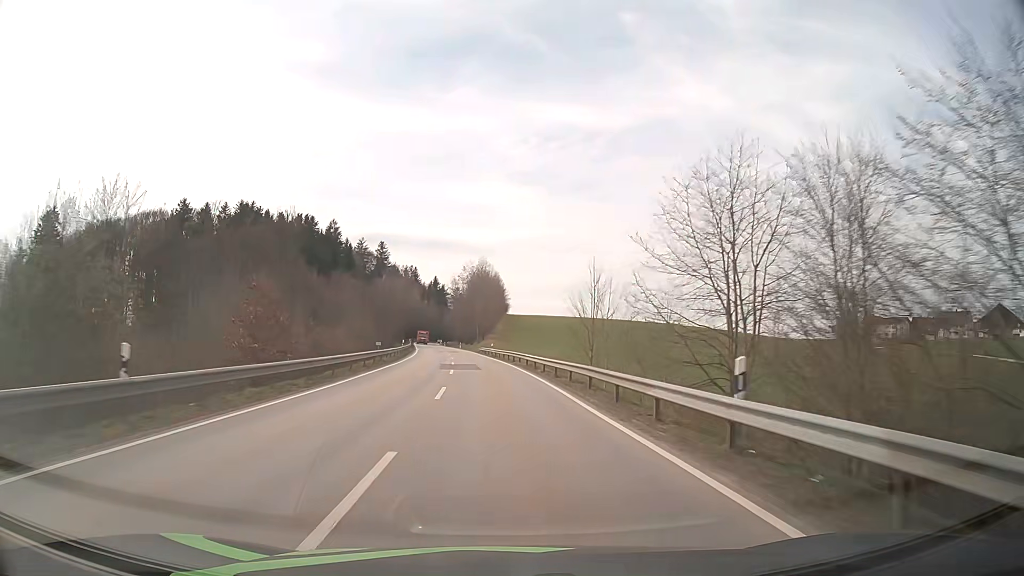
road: secondary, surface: asphalt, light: Day
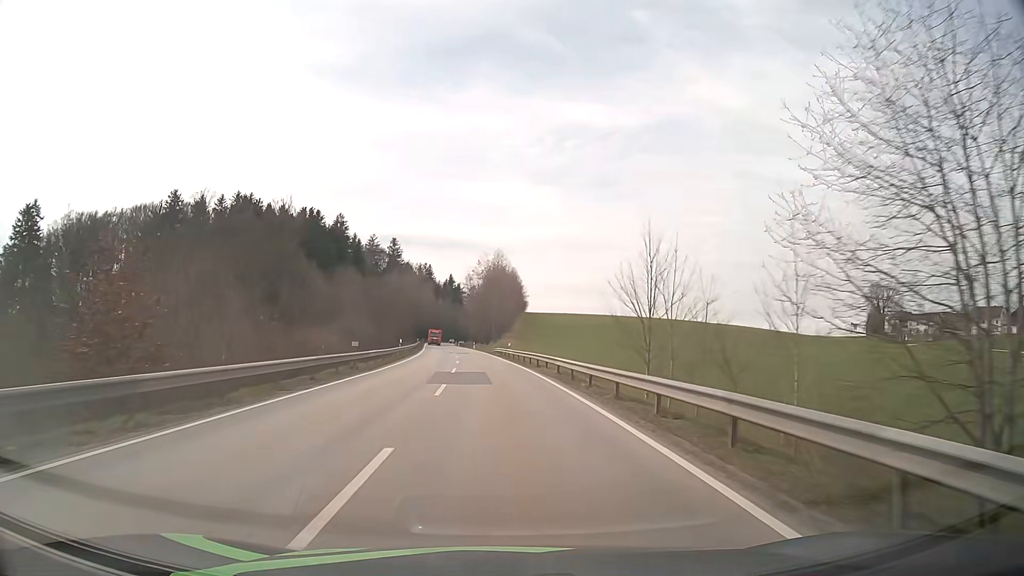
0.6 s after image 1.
(-0.2, +12.0) m; -1°
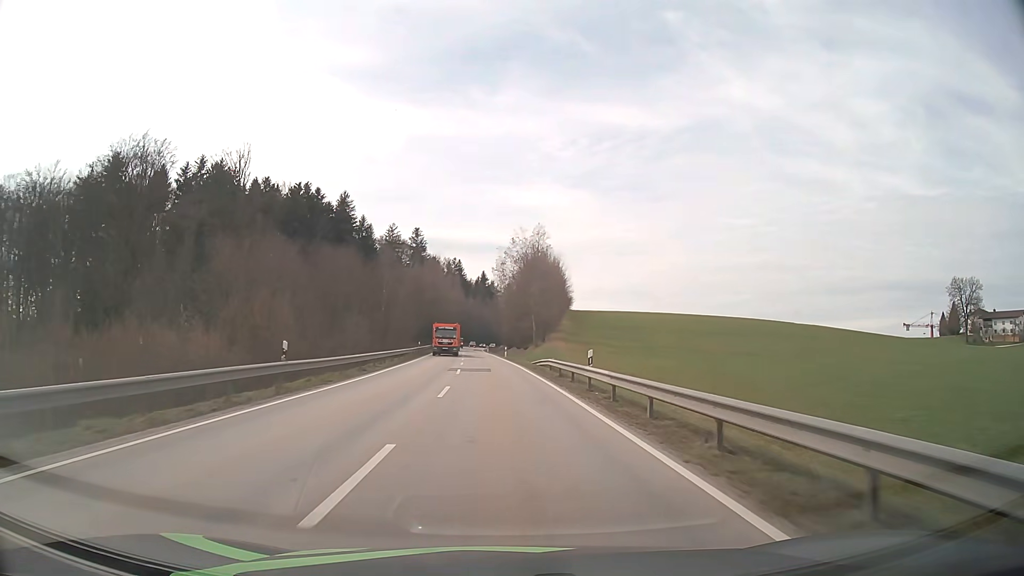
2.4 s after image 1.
(-1.4, +35.8) m; -3°
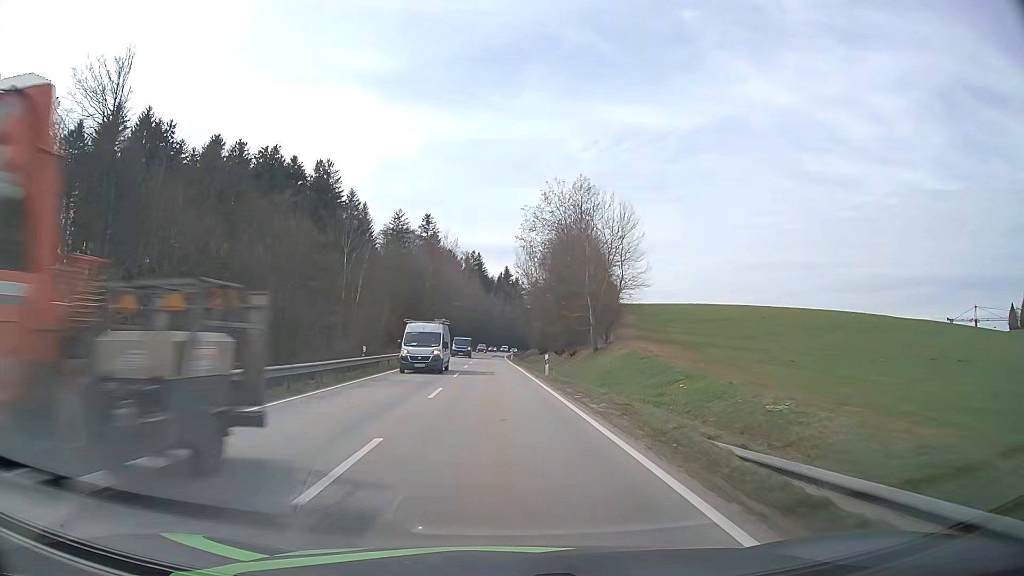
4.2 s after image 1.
(-0.7, +35.5) m; -2°
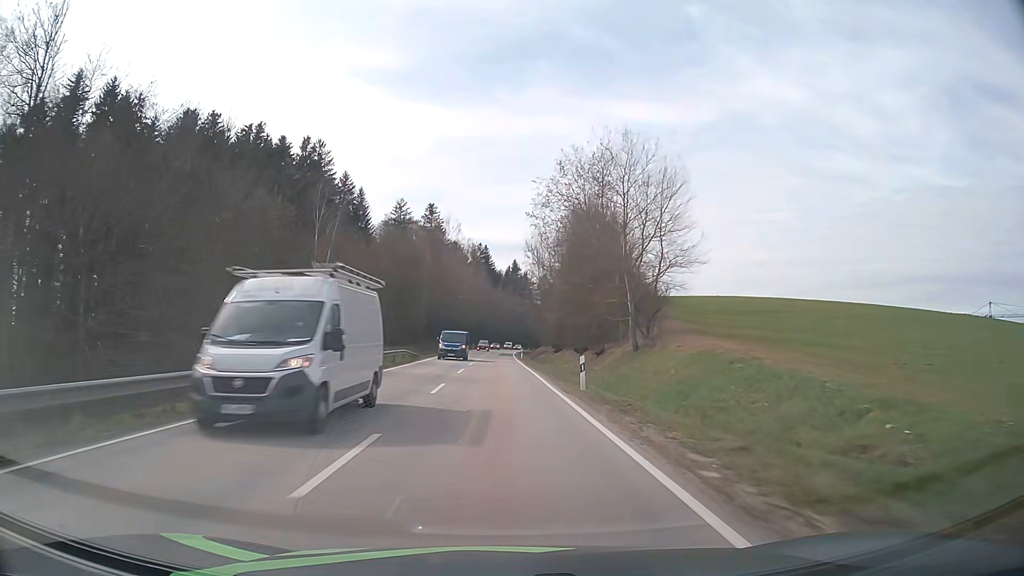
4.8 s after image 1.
(0.0, +11.8) m; -1°
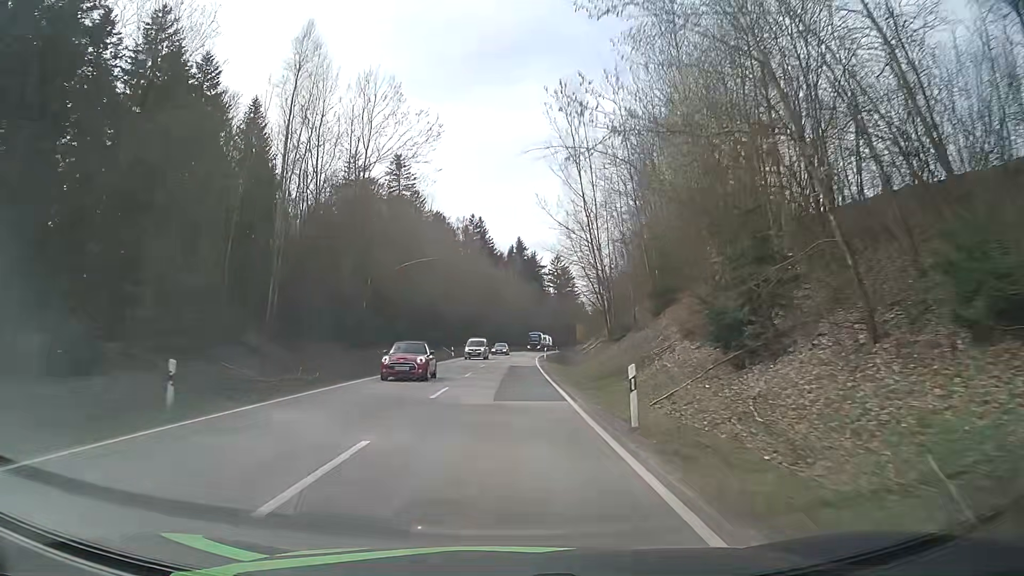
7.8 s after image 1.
(-0.4, +59.7) m; 0°
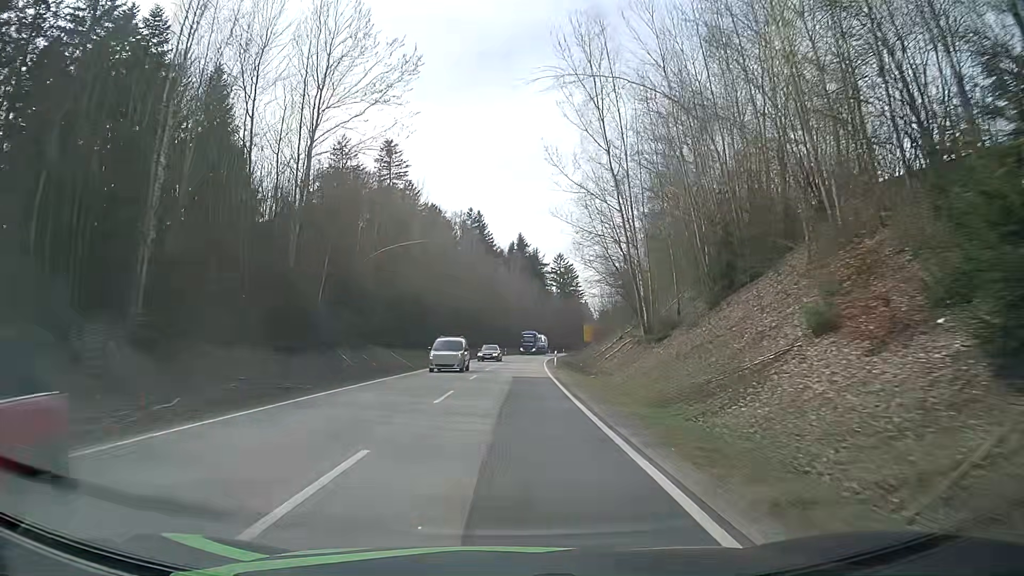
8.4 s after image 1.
(0.0, +12.1) m; 0°
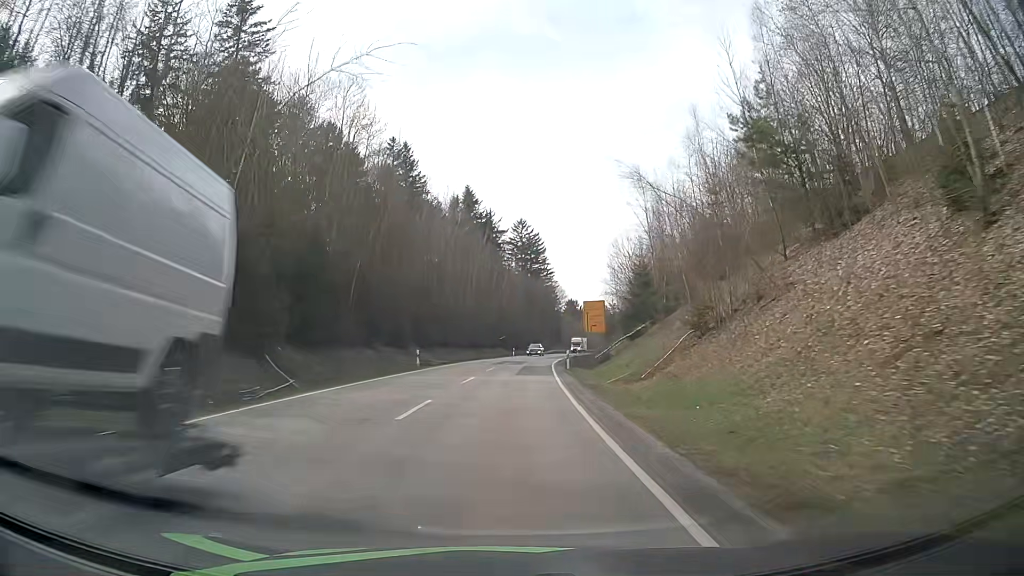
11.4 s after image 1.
(+1.8, +61.0) m; +4°
(0, +10) (0, +20) (+1, +30) (+1, +40) (+2, +50) (+3, +60) (+4, +70) (+5, +80) (+7, +90) (+9, +99) m
